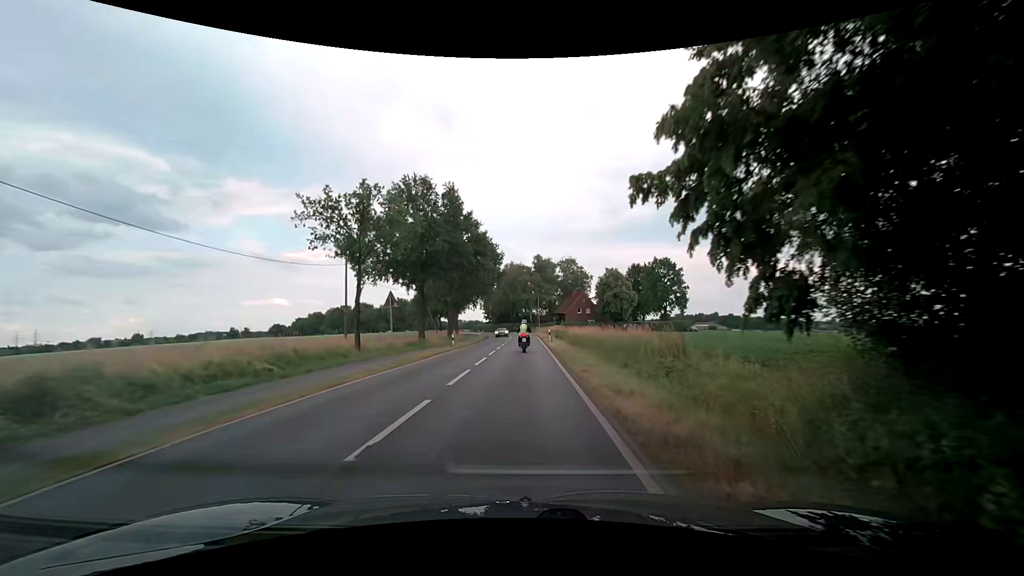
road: secondary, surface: asphalt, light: Day
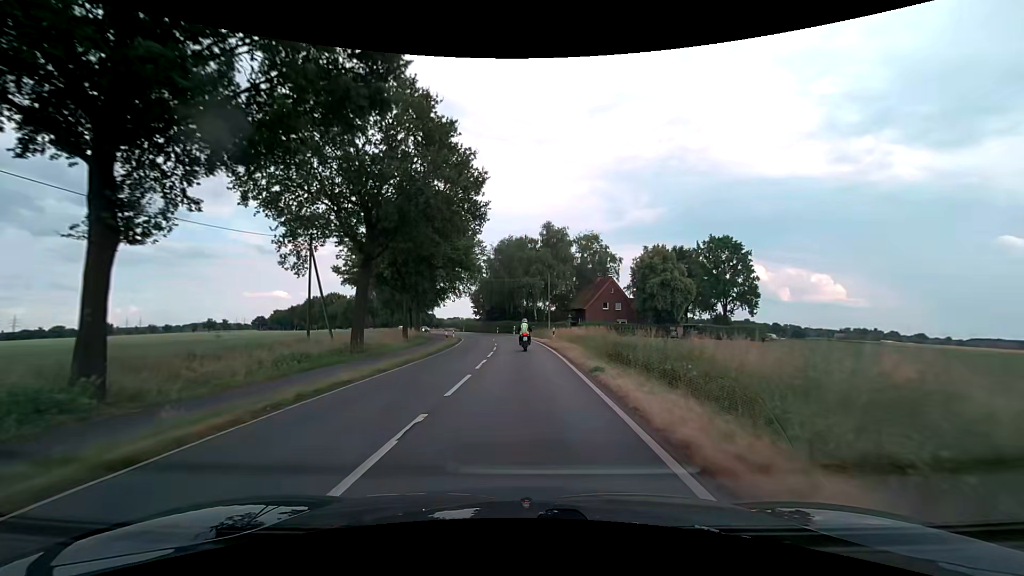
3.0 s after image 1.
(+0.2, +37.8) m; 0°
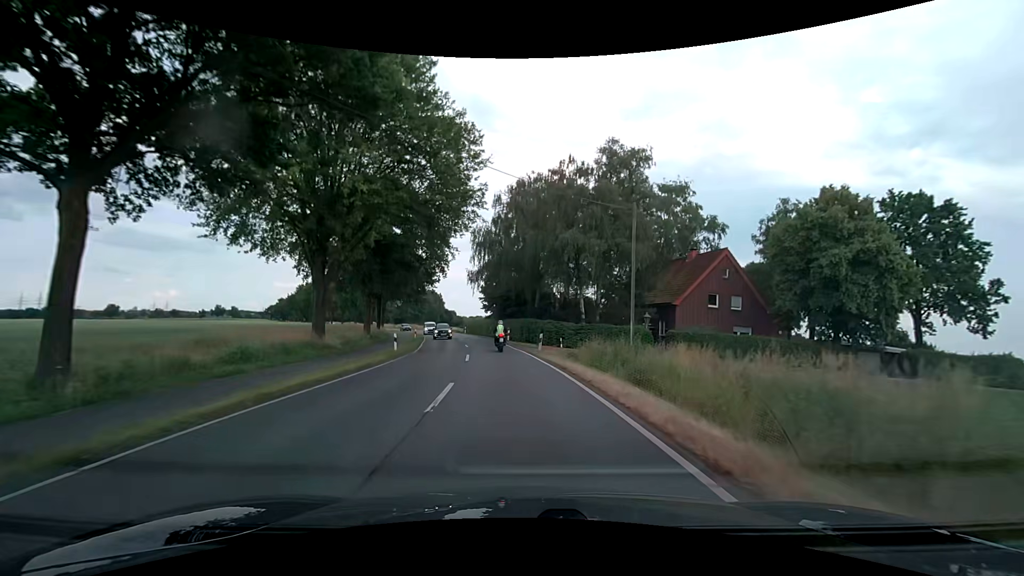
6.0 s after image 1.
(-0.6, +38.0) m; -2°
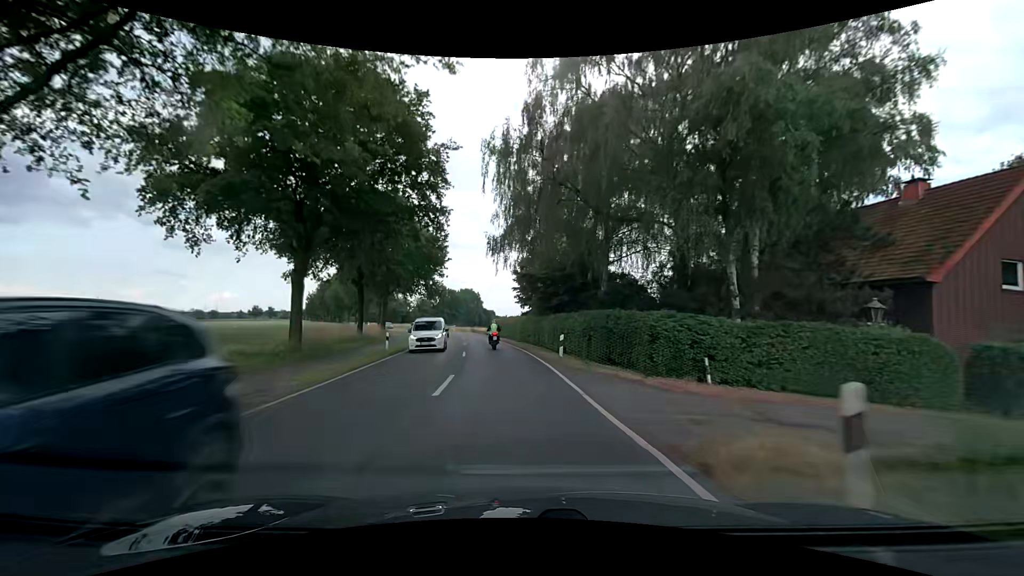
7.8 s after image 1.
(-1.1, +22.8) m; -5°
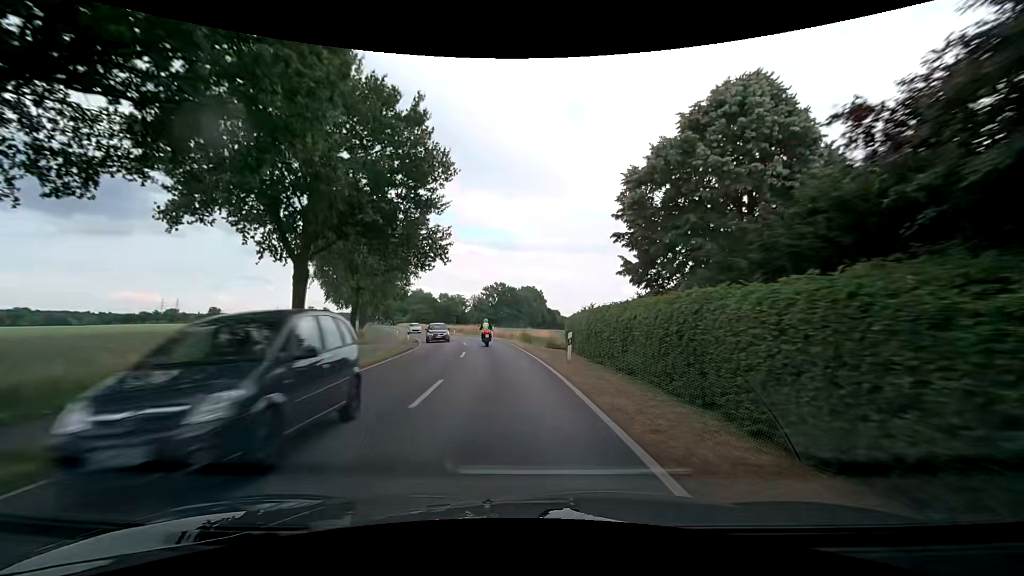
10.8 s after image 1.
(-2.6, +38.1) m; -7°
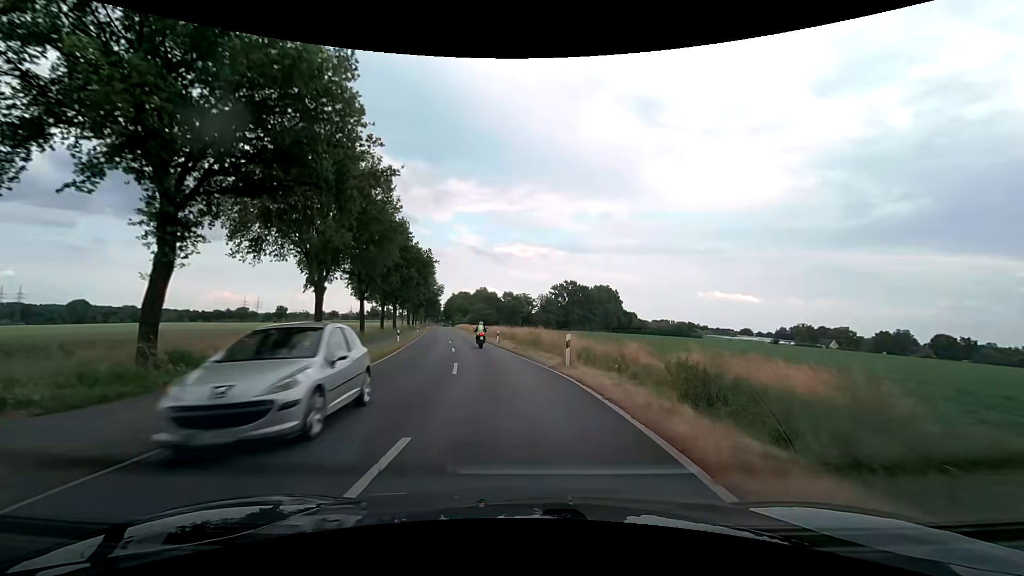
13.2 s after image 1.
(-1.9, +30.5) m; -8°
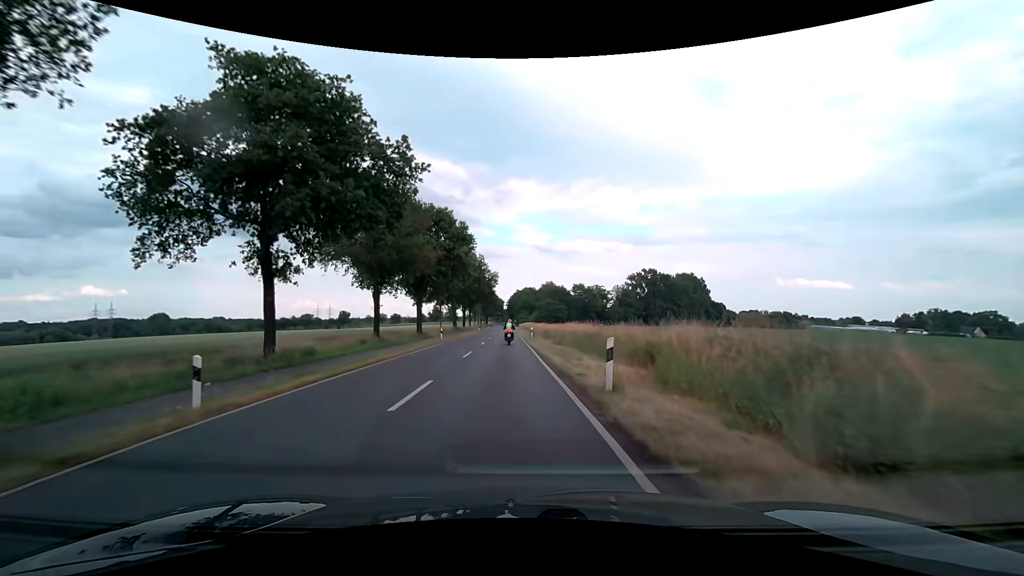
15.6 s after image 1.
(-2.3, +30.6) m; -8°
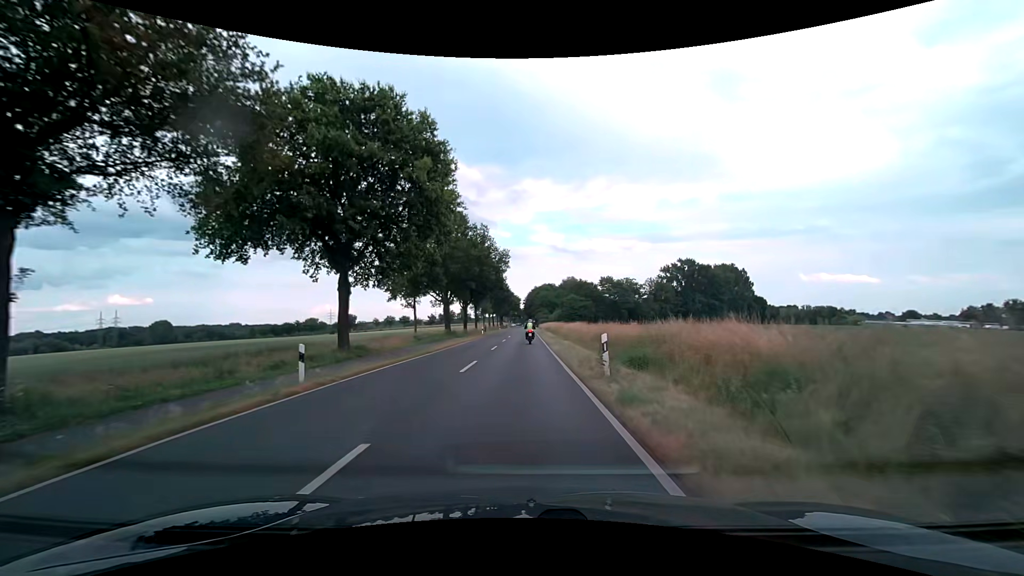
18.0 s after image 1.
(-0.9, +30.7) m; -2°
(0, +10) (0, +20) (0, +30) (0, +40) (0, +50) (0, +60) (0, +70) (0, +80) (0, +90) (0, +100) m
